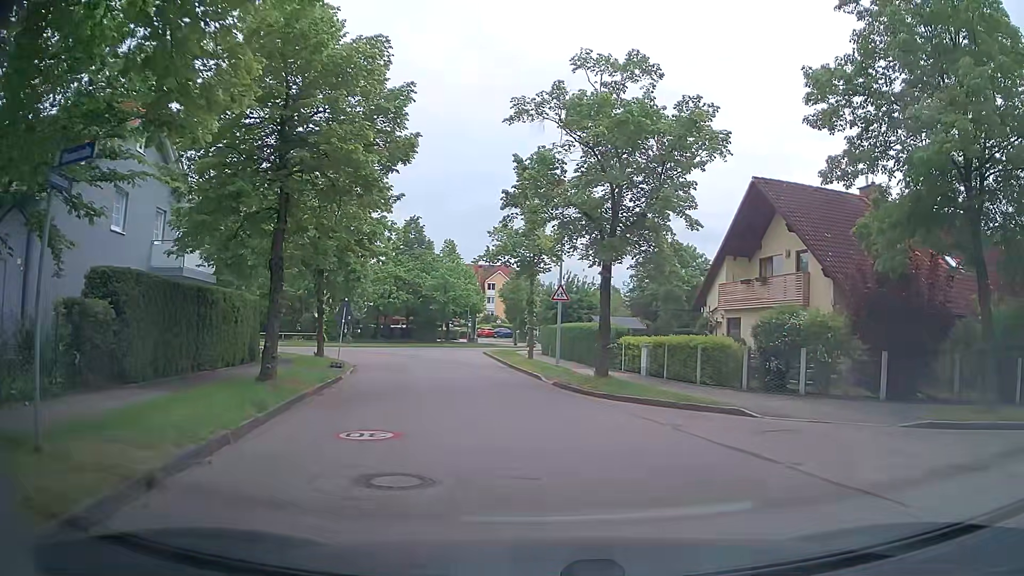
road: residential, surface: asphalt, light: Day
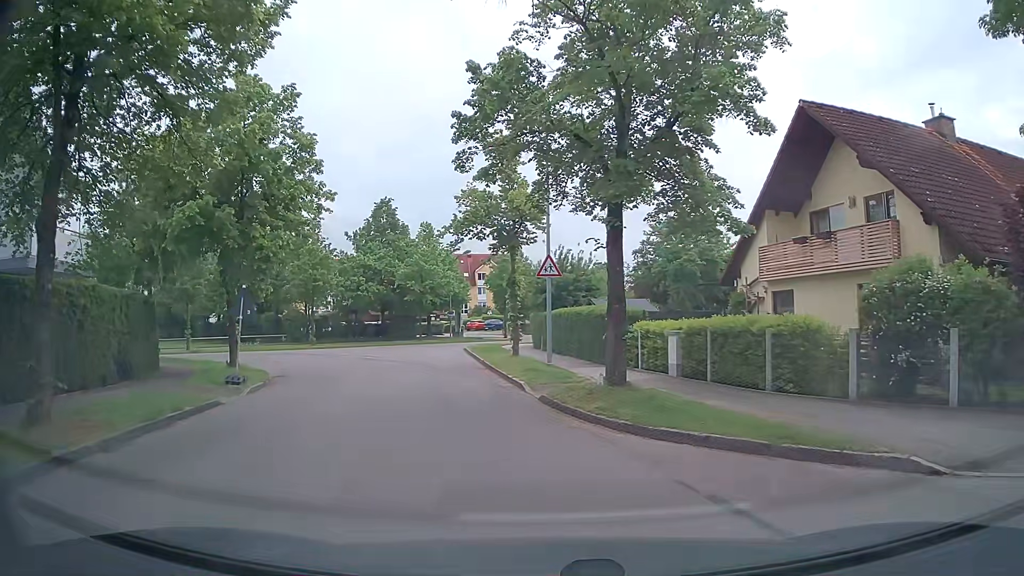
(+0.4, +7.7) m; +1°
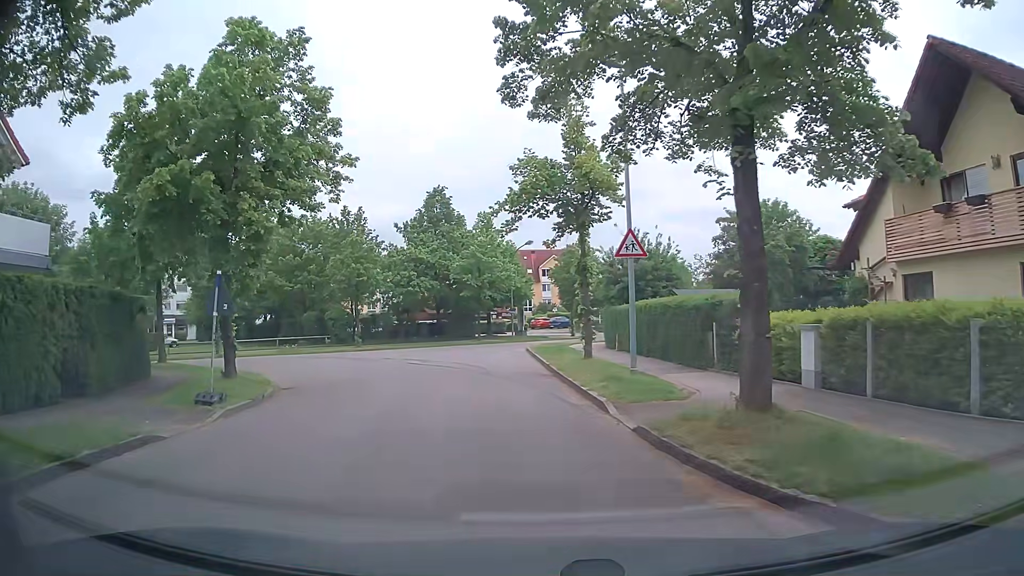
(-0.3, +4.9) m; -6°
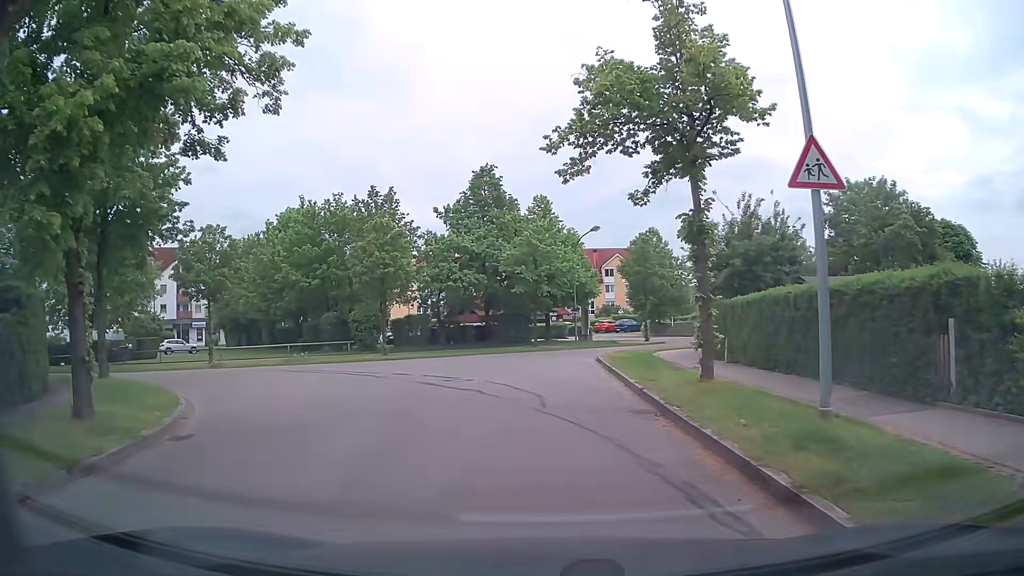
(-0.4, +8.5) m; -5°
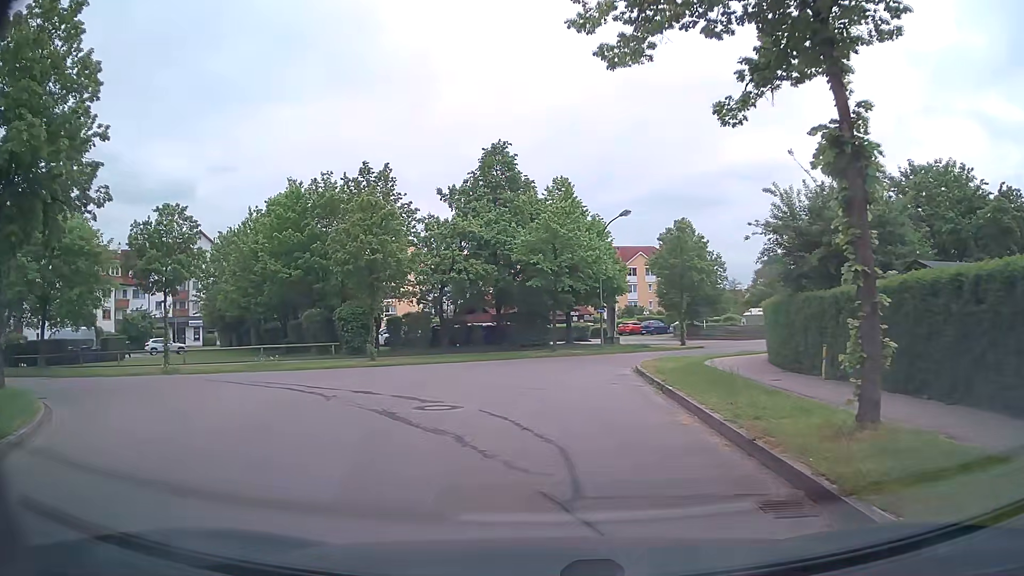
(-0.1, +6.2) m; -1°
